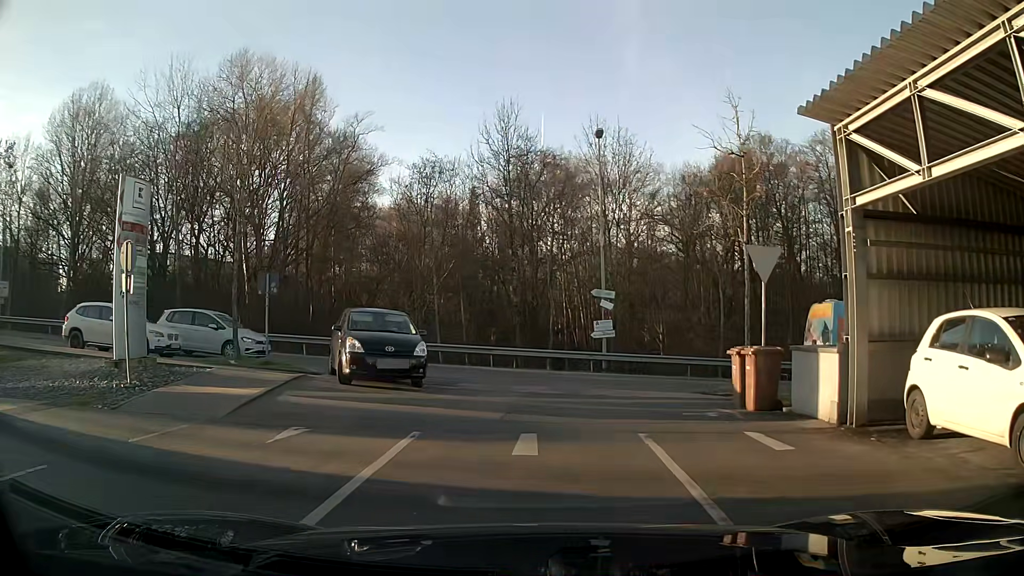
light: Day
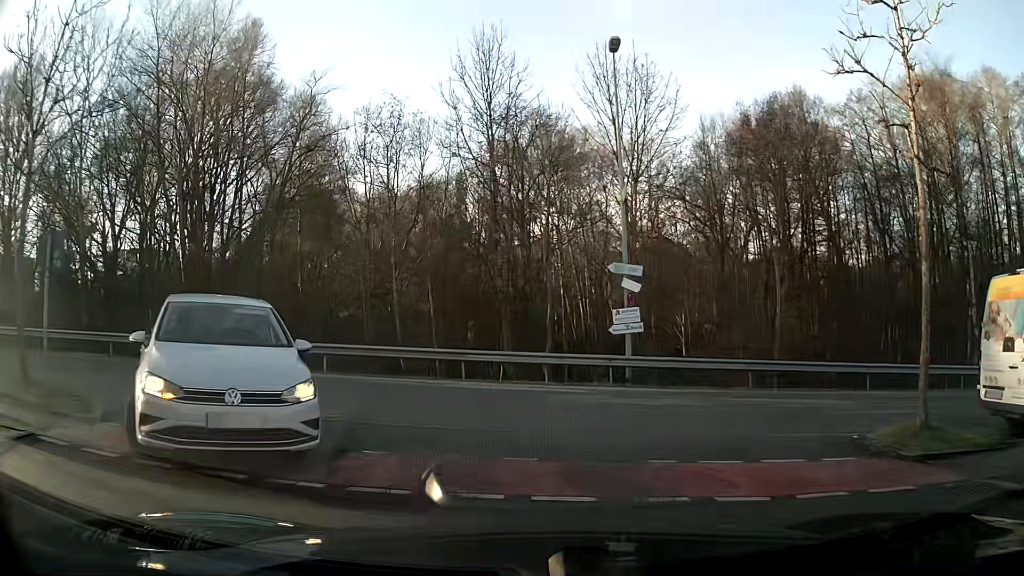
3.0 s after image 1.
(+0.1, +8.7) m; 0°
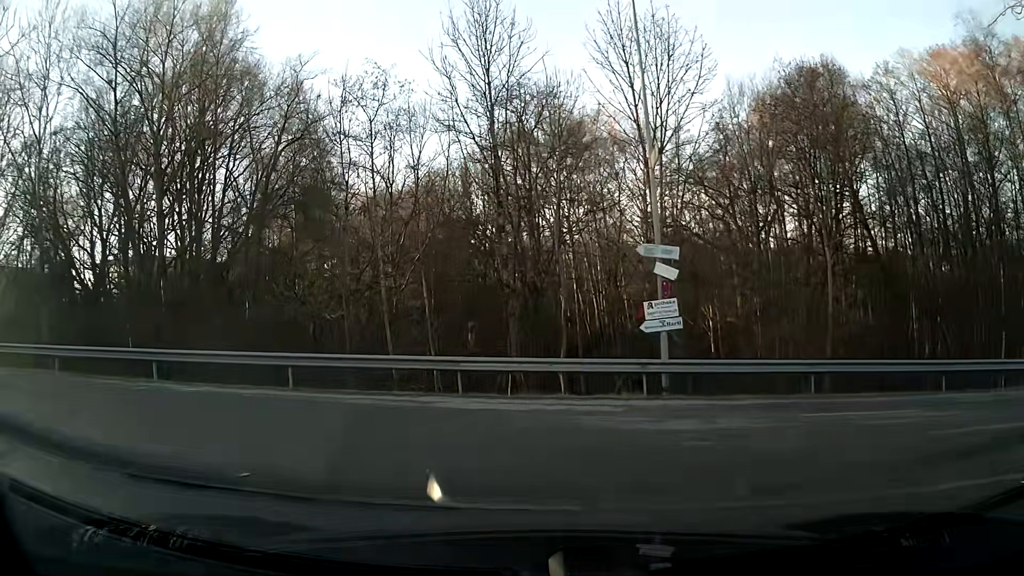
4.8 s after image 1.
(0.0, +3.7) m; -1°
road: service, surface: asphalt
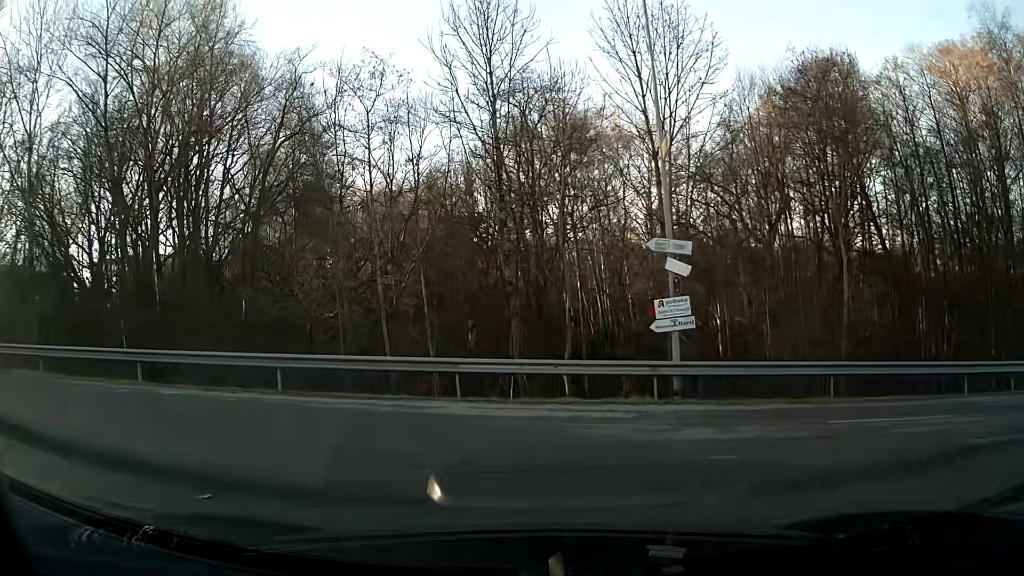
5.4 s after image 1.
(0.0, +0.9) m; 0°
(-3, +9) (-13, +11) (-23, +11) (-33, +11) (-43, +11) (-53, +12) (-63, +12) (-73, +12) (-83, +12) (-93, +13) m
